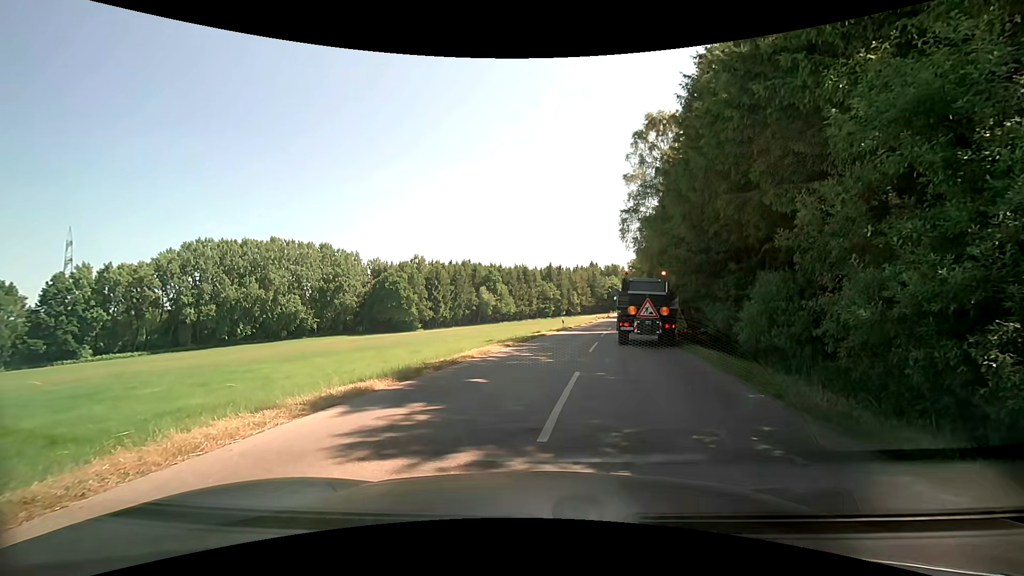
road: tertiary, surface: asphalt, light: Day
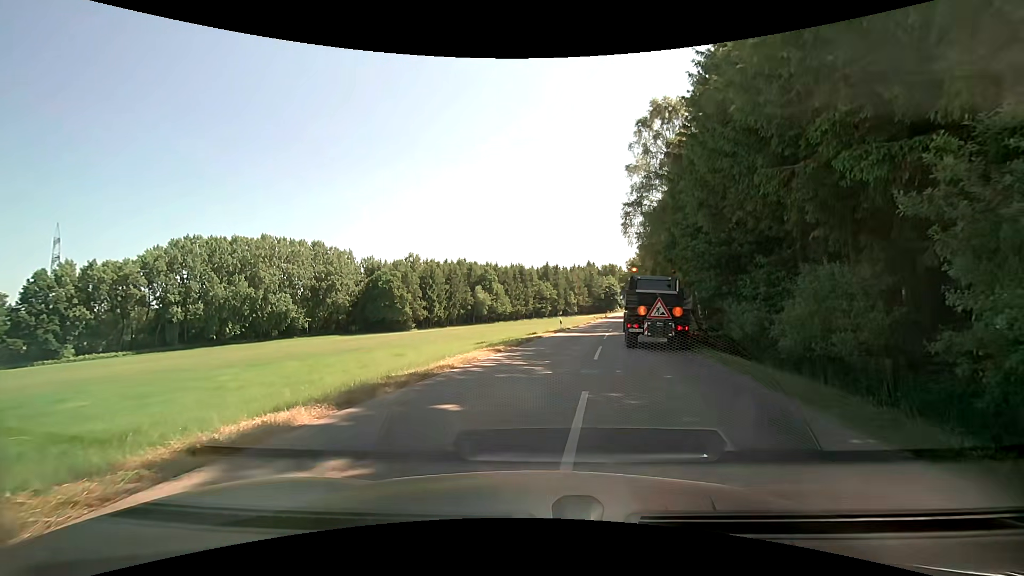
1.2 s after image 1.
(-0.1, +3.0) m; -1°
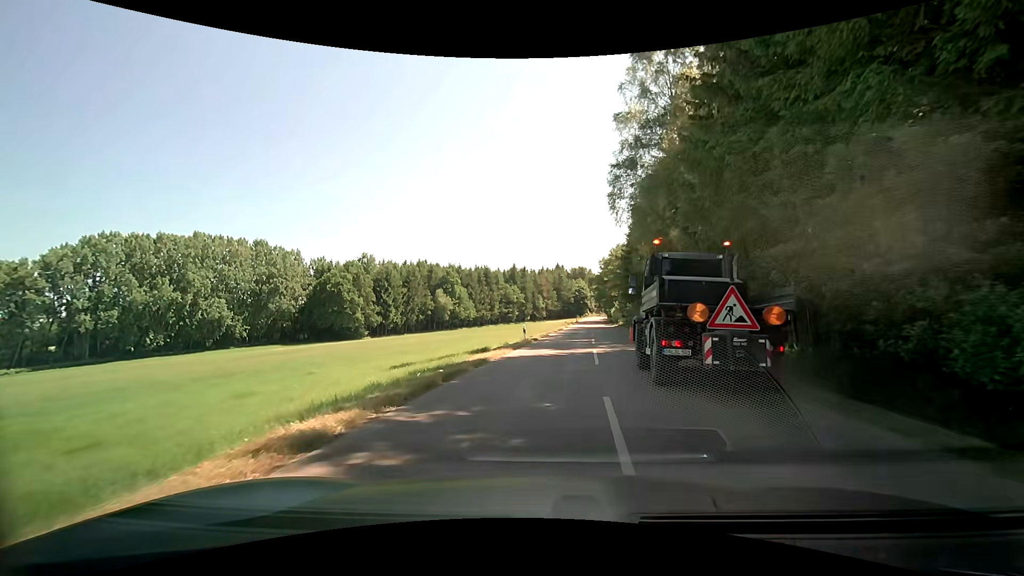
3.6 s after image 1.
(+0.8, +12.3) m; +4°
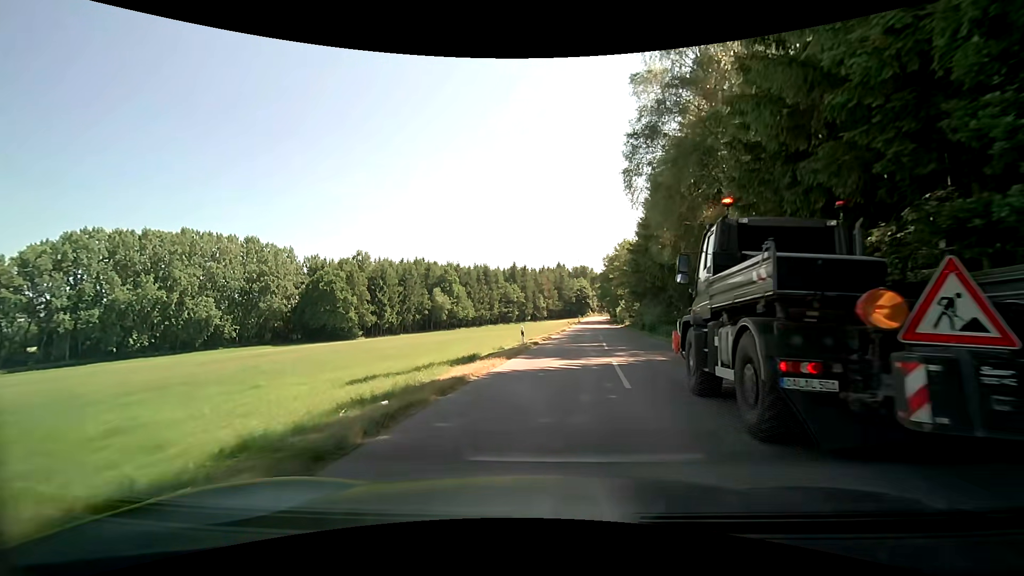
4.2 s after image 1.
(0.0, +5.2) m; 0°
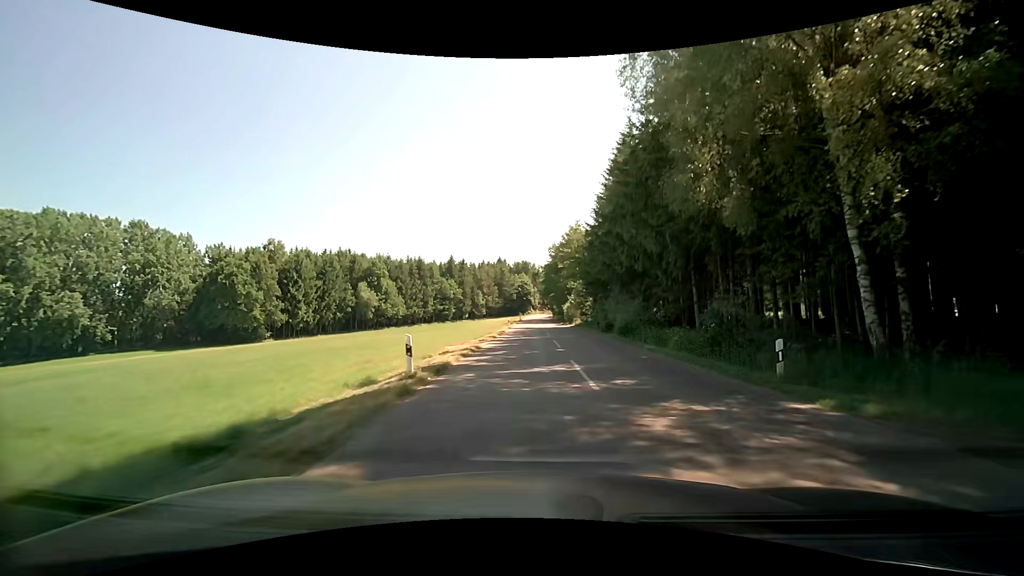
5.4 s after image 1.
(+0.7, +13.2) m; +6°
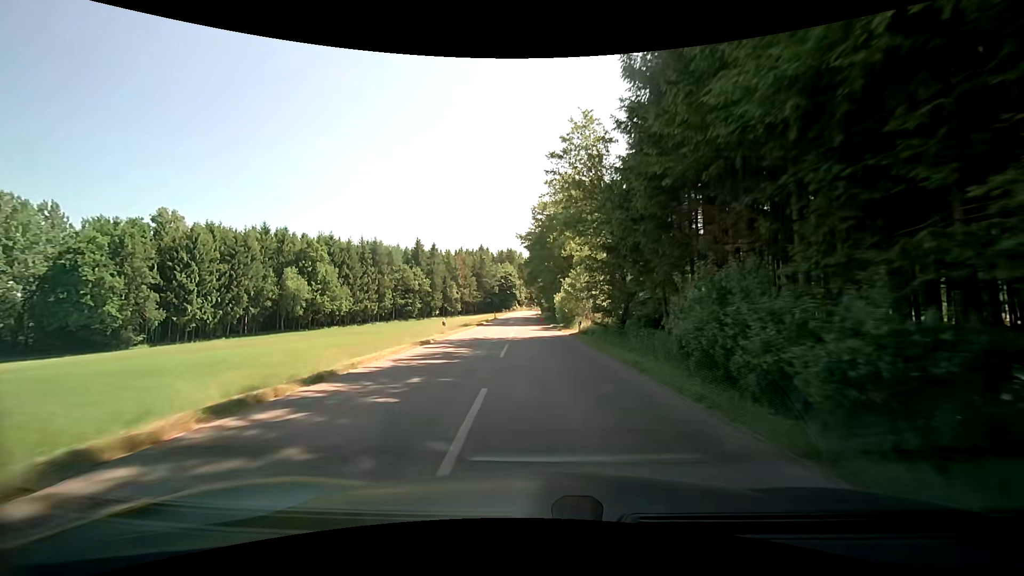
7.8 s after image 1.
(+1.7, +30.7) m; +1°
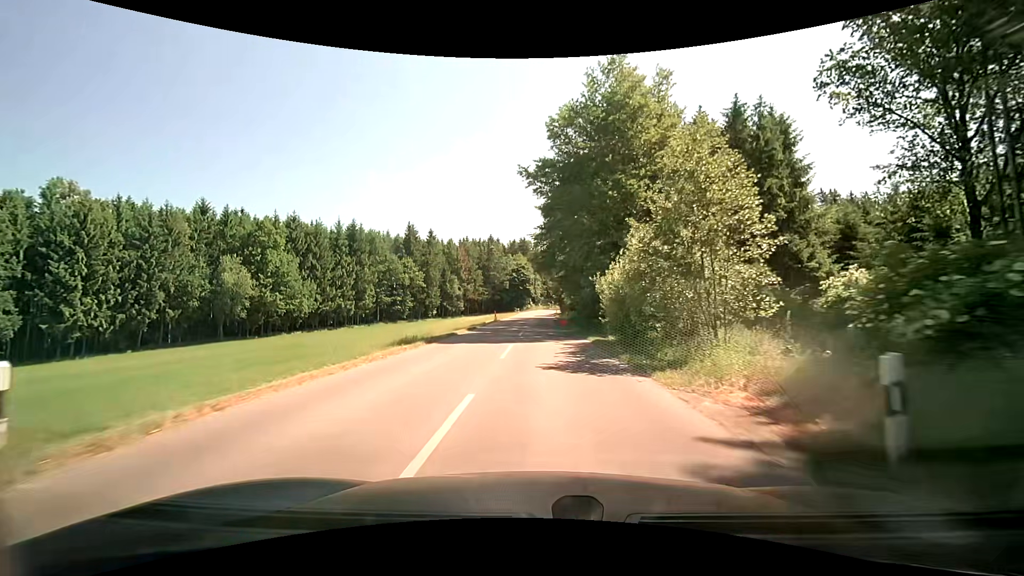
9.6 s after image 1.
(-0.2, +24.9) m; -2°
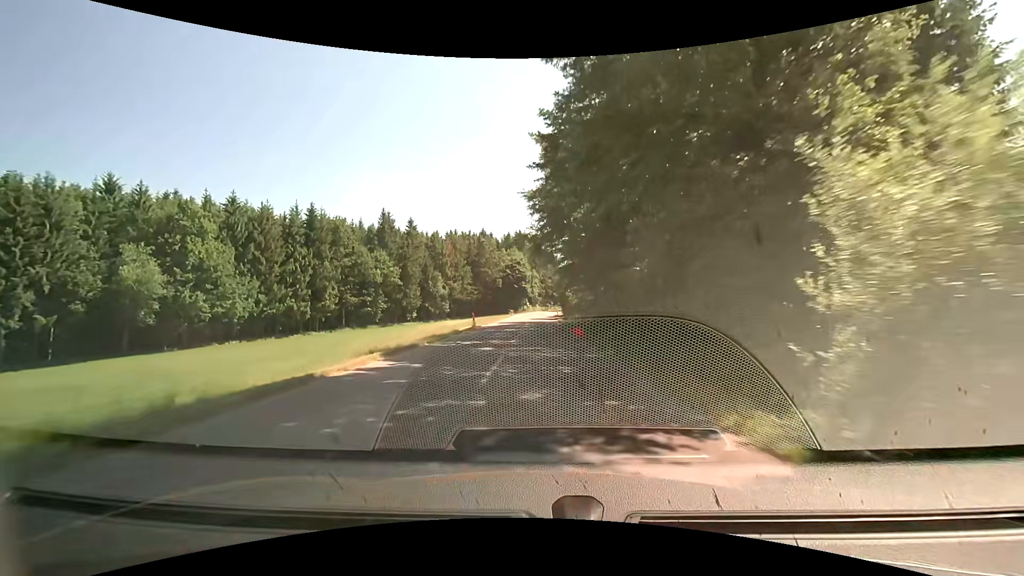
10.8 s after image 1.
(+0.1, +17.2) m; +1°
(0, +10) (0, +20) (0, +30) (0, +40) (0, +50) (0, +60) (0, +70) (+1, +80) (+1, +90) (+2, +100) m
